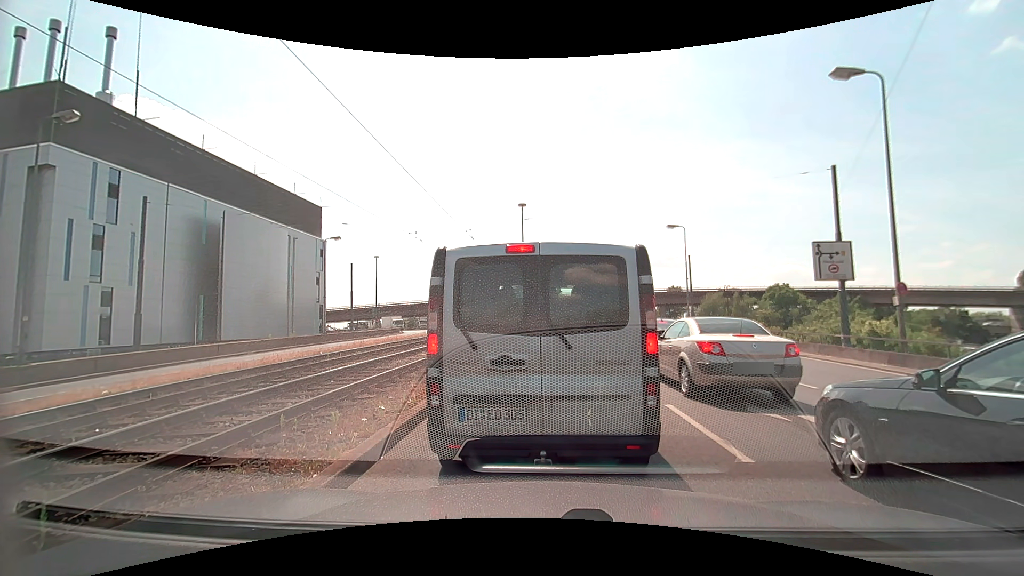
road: primary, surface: asphalt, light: Day
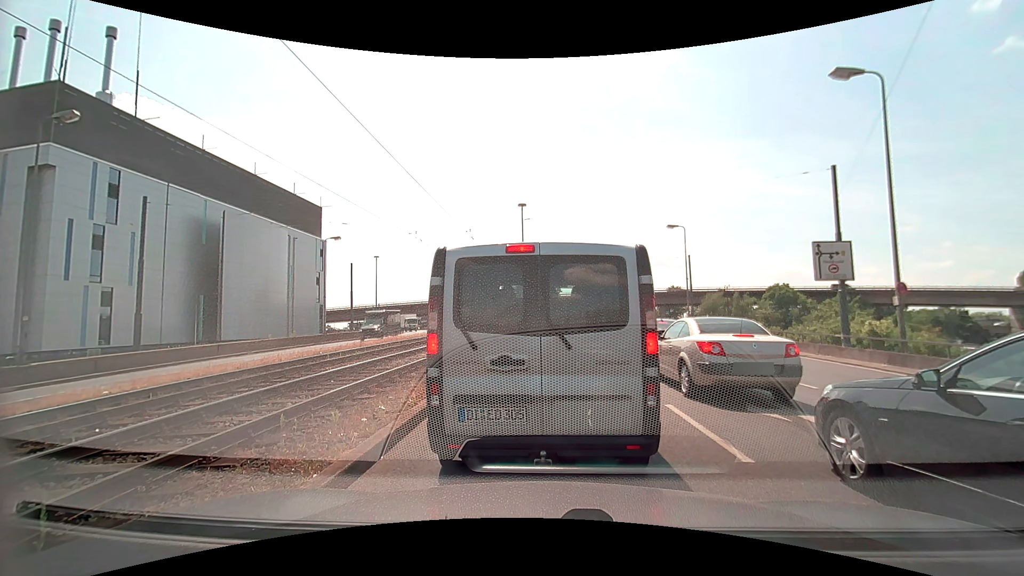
(0.0, 0.0) m; 0°
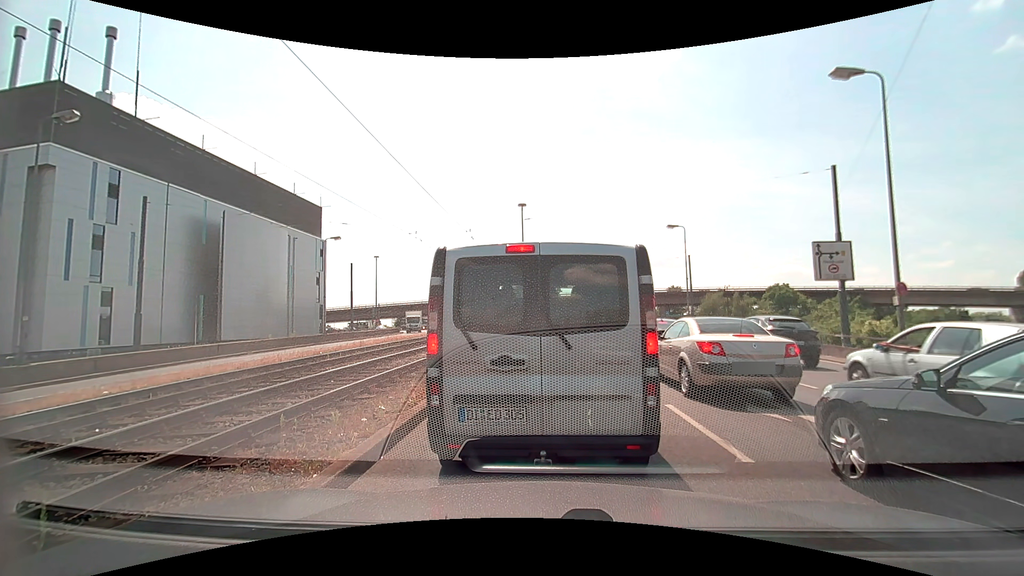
(0.0, 0.0) m; 0°
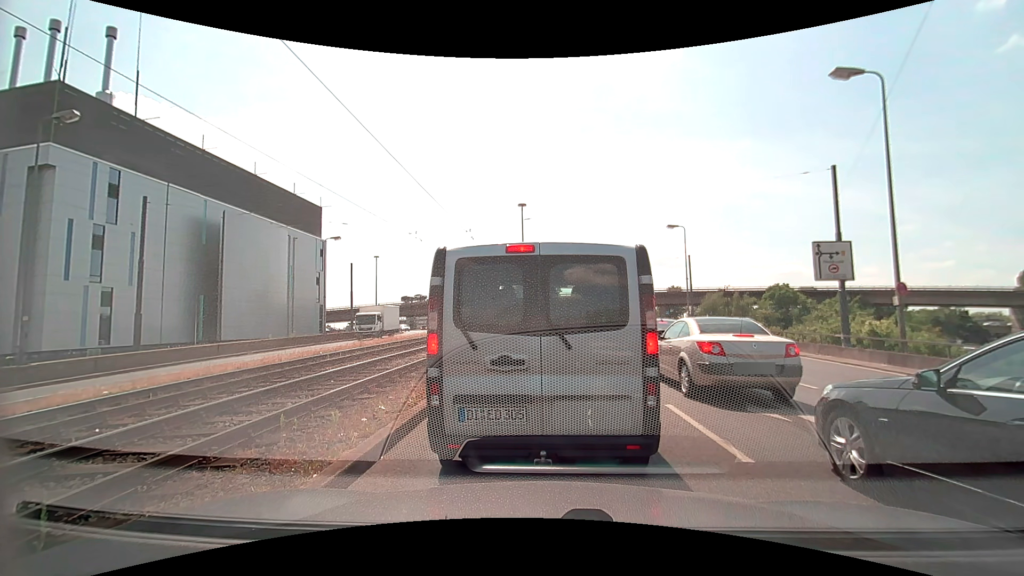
(0.0, 0.0) m; 0°
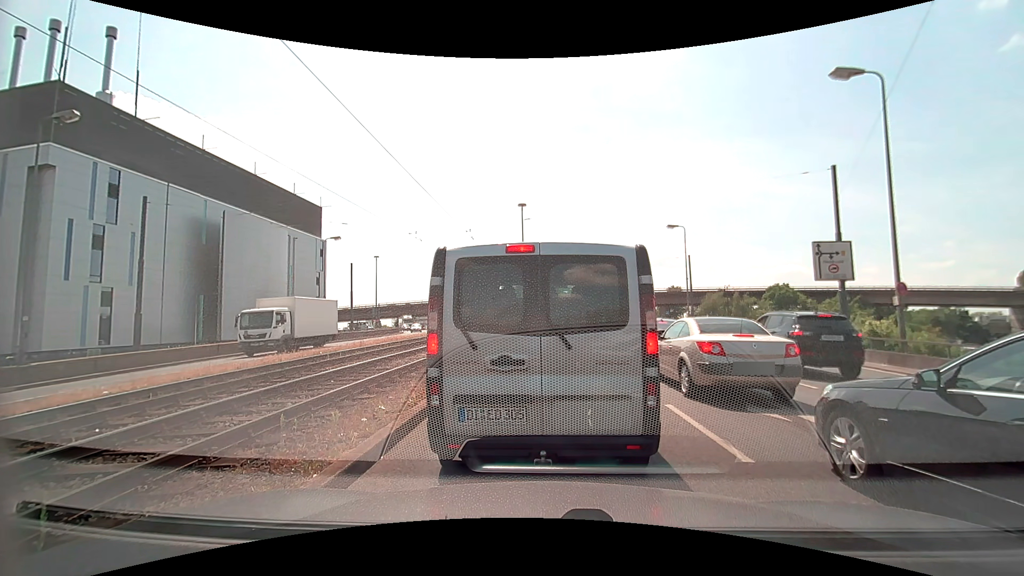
(0.0, 0.0) m; 0°
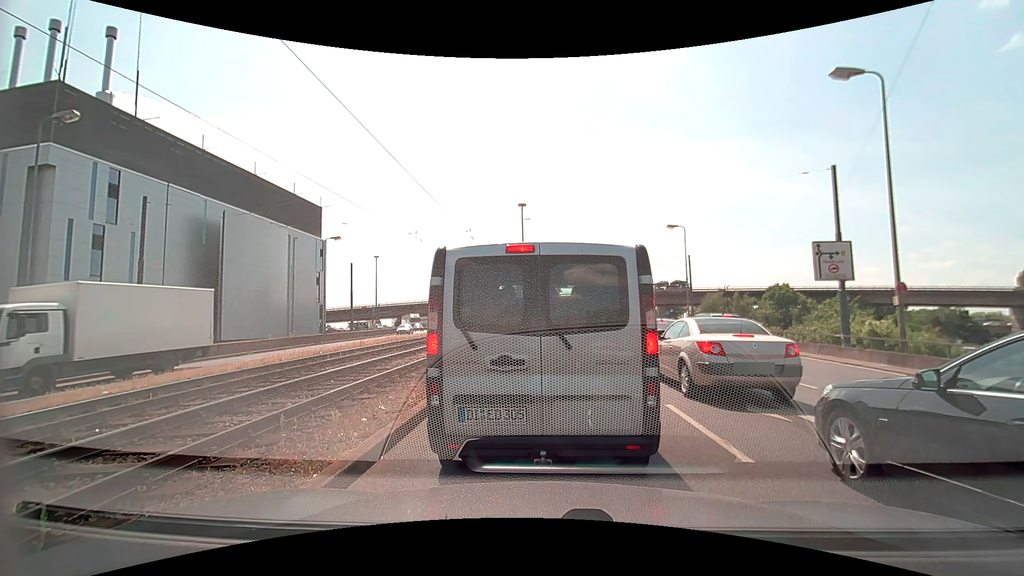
(0.0, 0.0) m; 0°
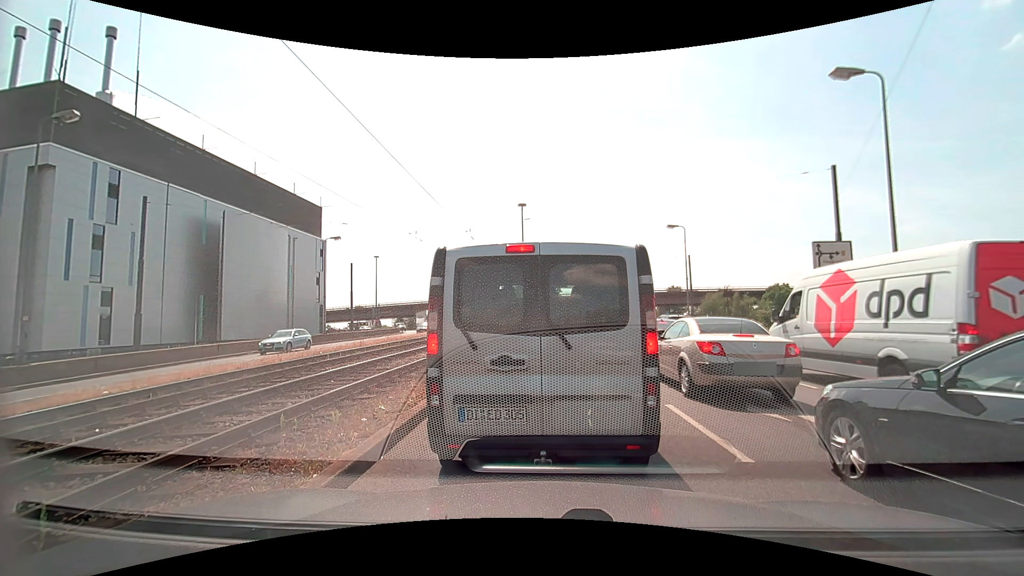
(0.0, 0.0) m; 0°
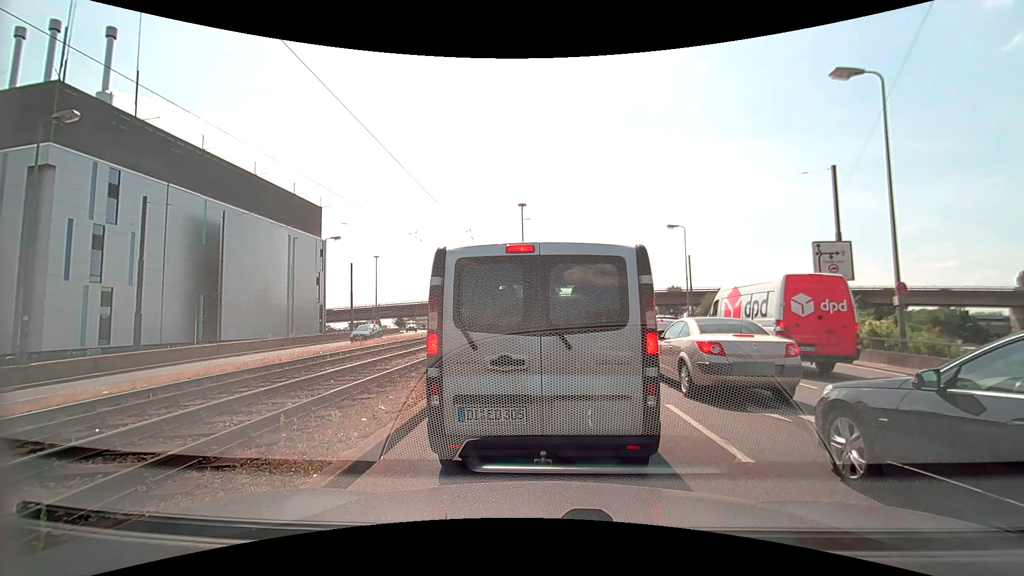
(0.0, 0.0) m; 0°
